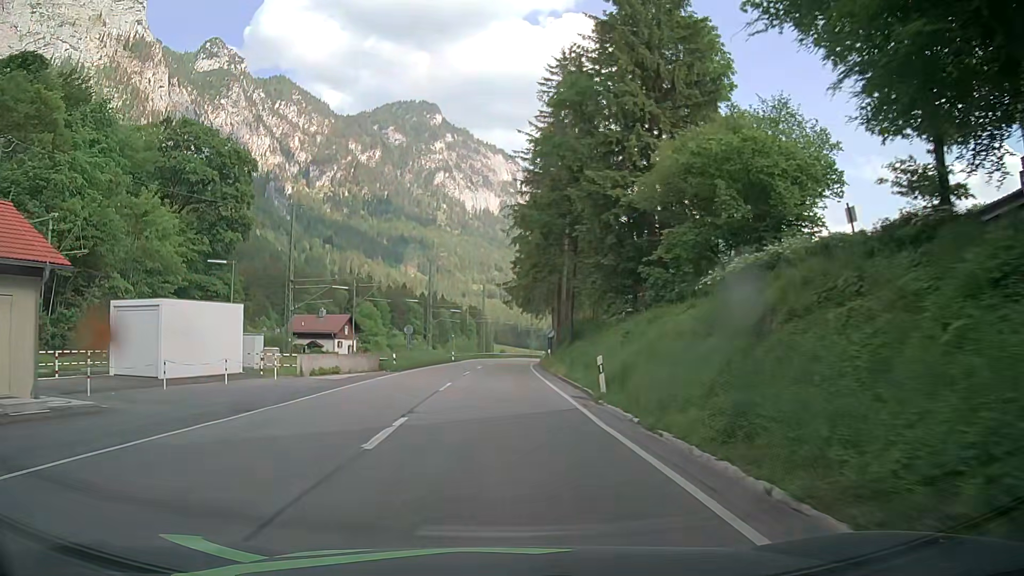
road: primary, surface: asphalt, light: Day
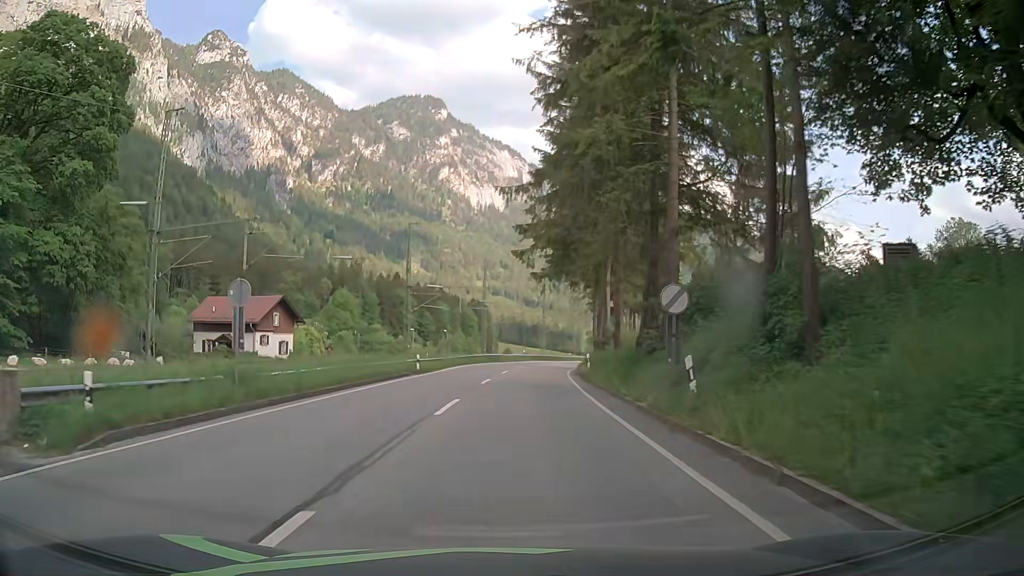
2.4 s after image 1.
(-0.3, +31.4) m; 0°
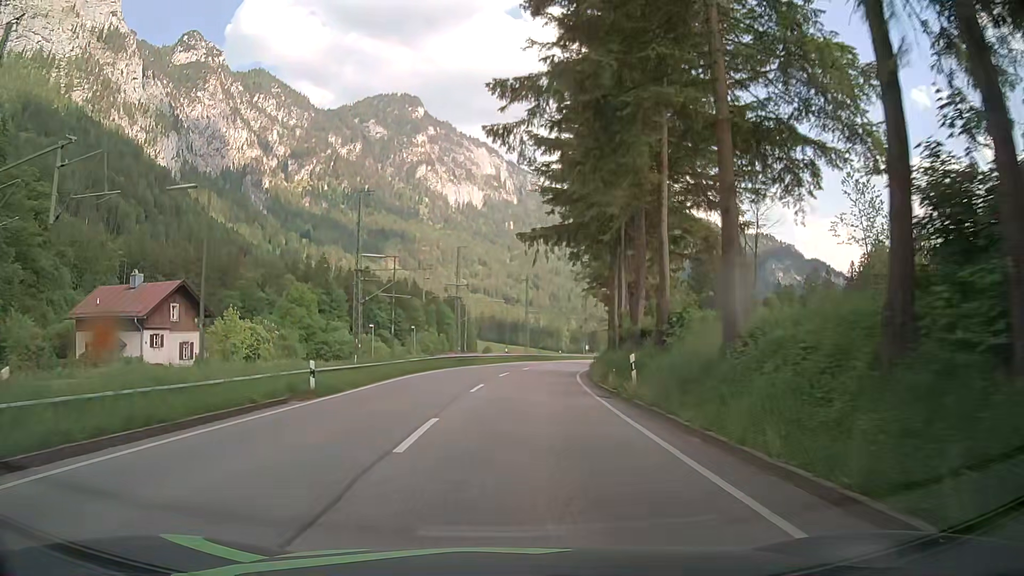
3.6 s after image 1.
(0.0, +17.0) m; +1°
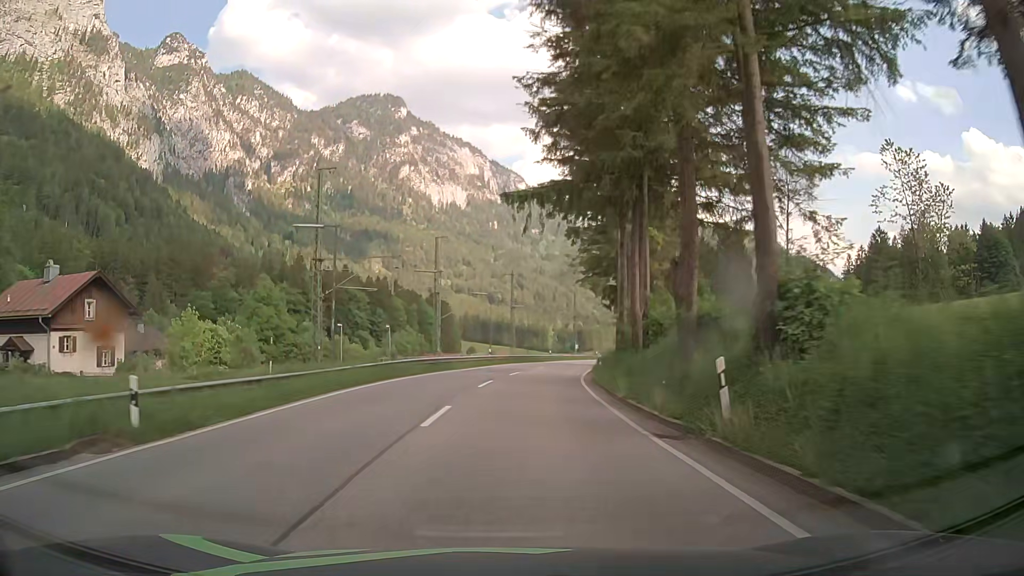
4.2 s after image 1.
(+0.2, +9.1) m; +2°
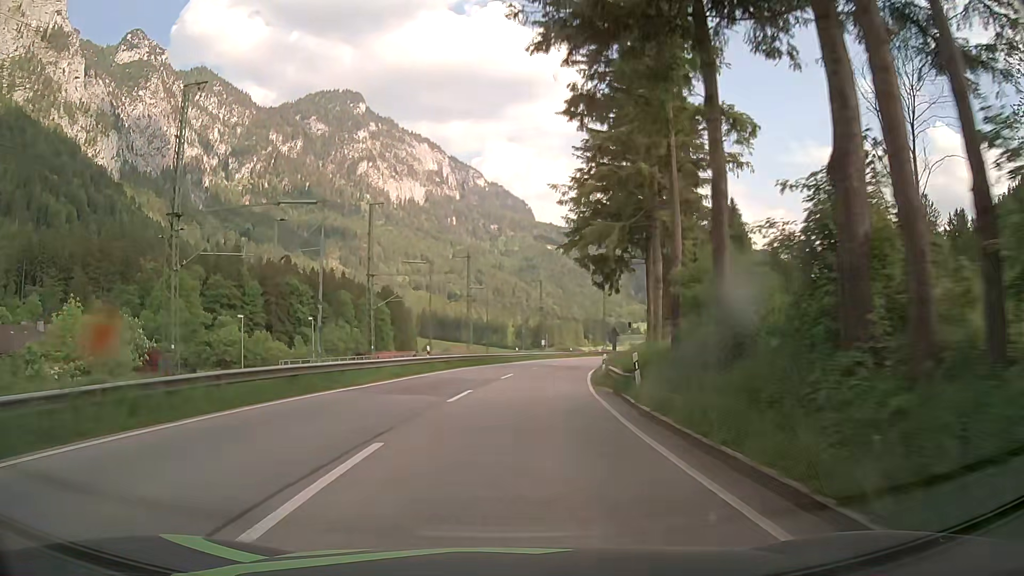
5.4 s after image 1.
(+0.5, +19.2) m; +3°
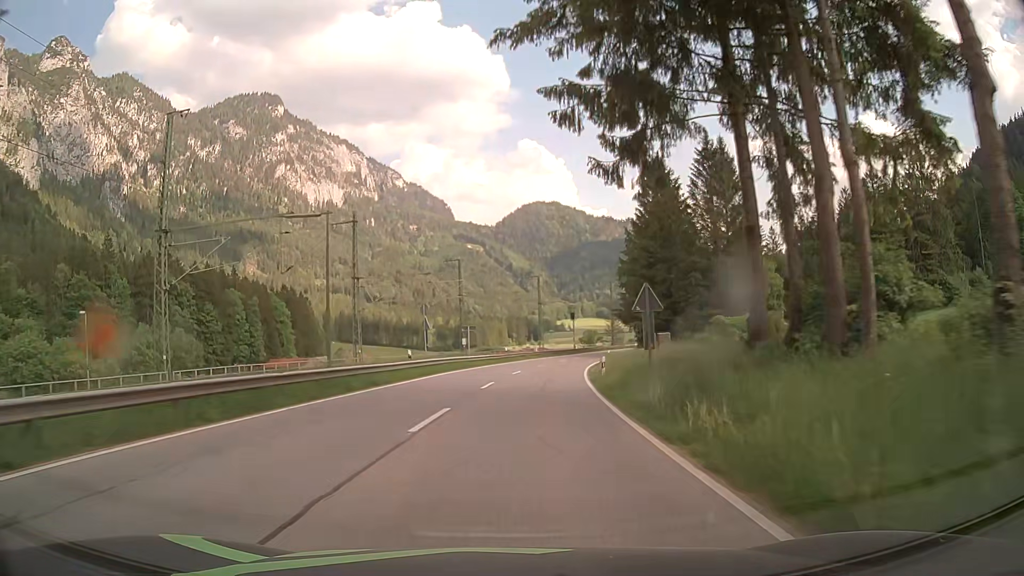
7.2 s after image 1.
(+1.8, +30.2) m; +6°
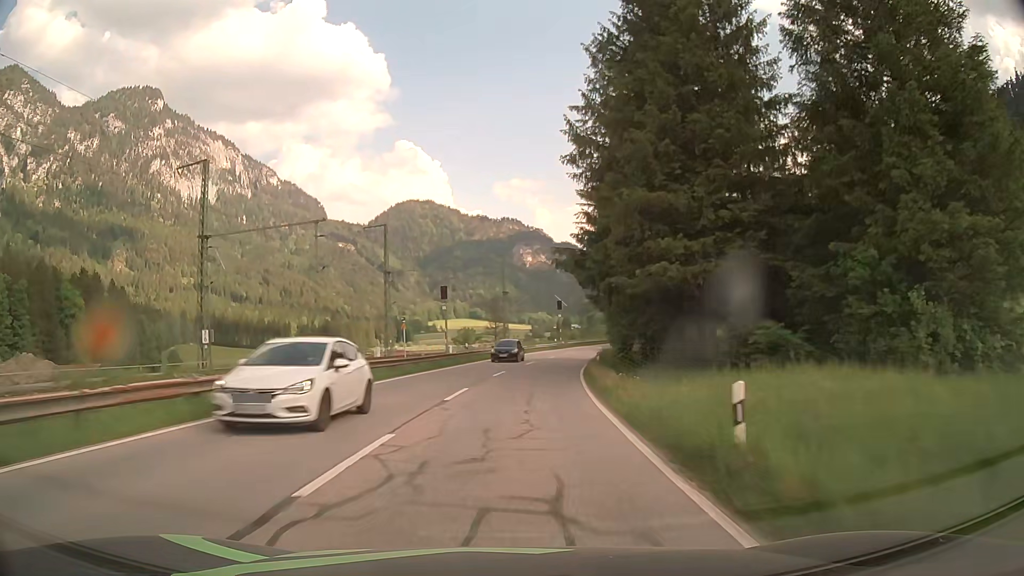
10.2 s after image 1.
(+5.4, +53.4) m; +11°
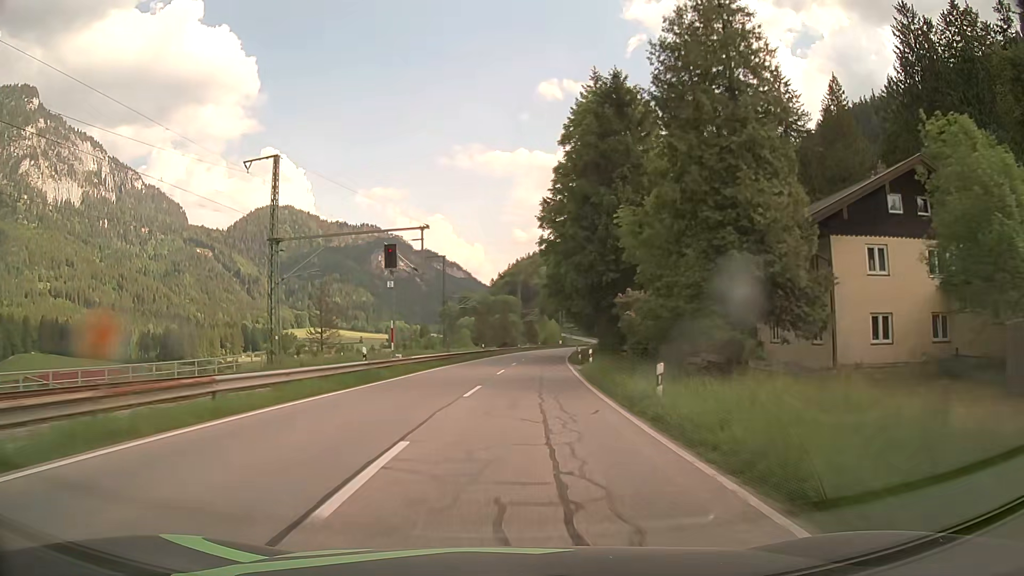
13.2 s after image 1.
(+5.9, +58.4) m; +12°
(0, +10) (0, +20) (+1, +30) (+2, +40) (+3, +50) (+4, +60) (+5, +70) (+6, +80) (+8, +90) (+9, +99) m
